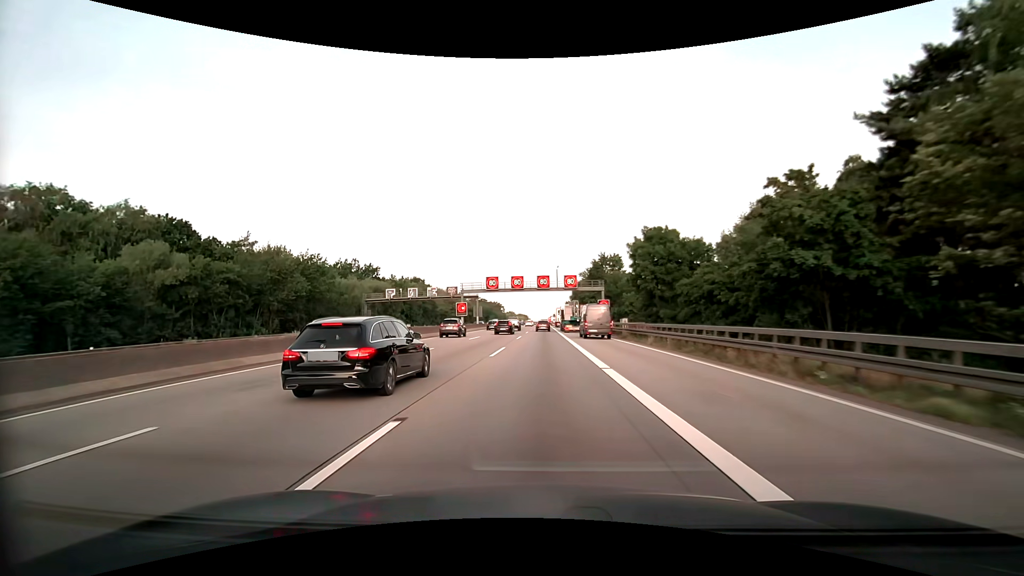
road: motorway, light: Day
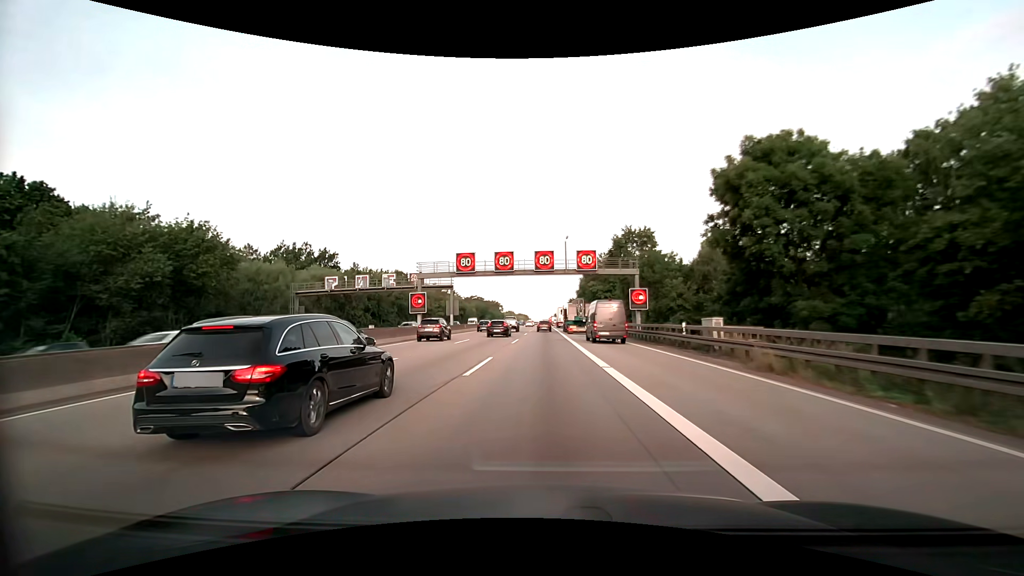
(0.0, +24.6) m; 0°
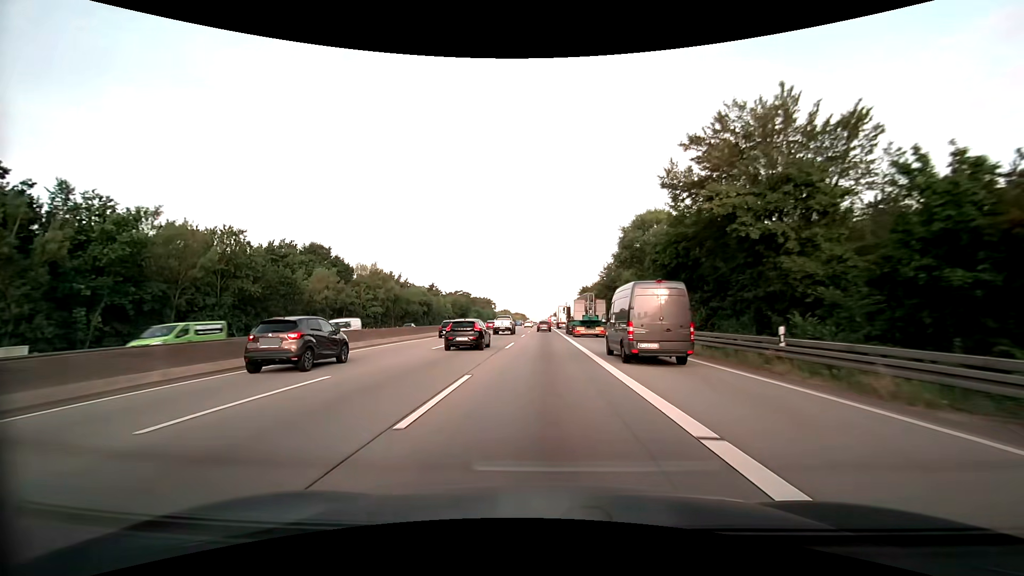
(+0.1, +59.6) m; 0°
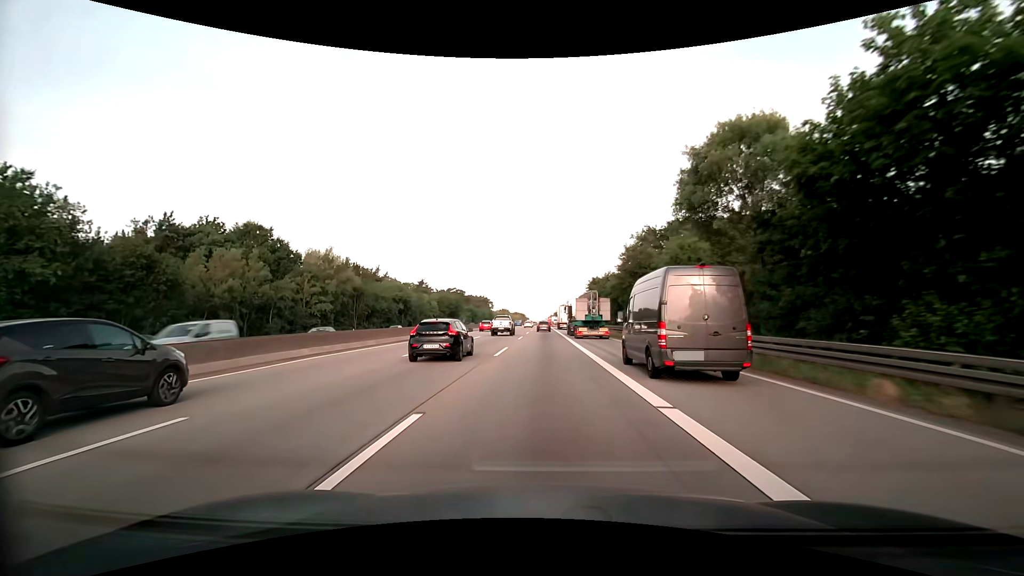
(-0.1, +23.2) m; 0°
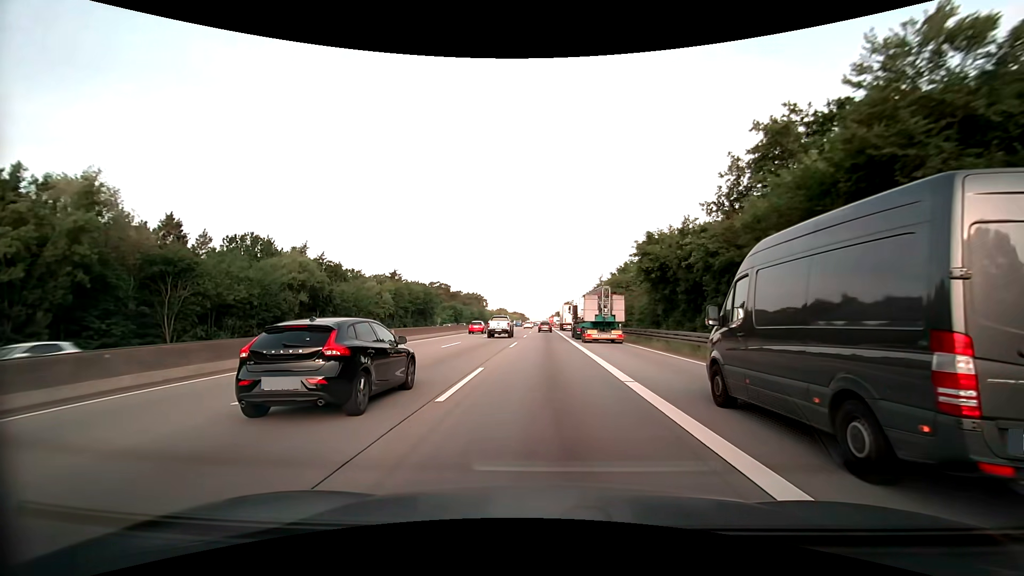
(+0.1, +46.9) m; 0°
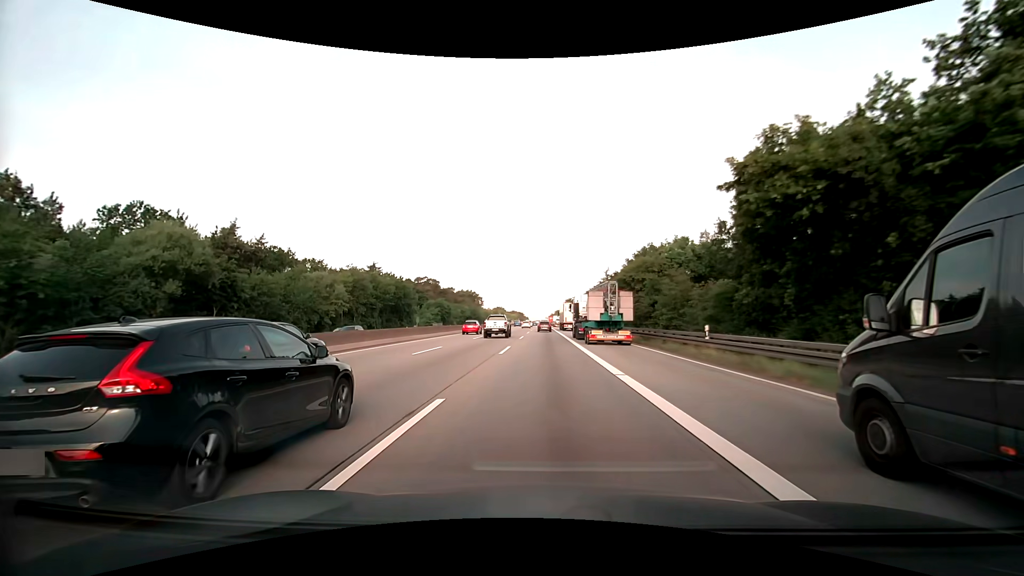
(+0.1, +23.9) m; 0°
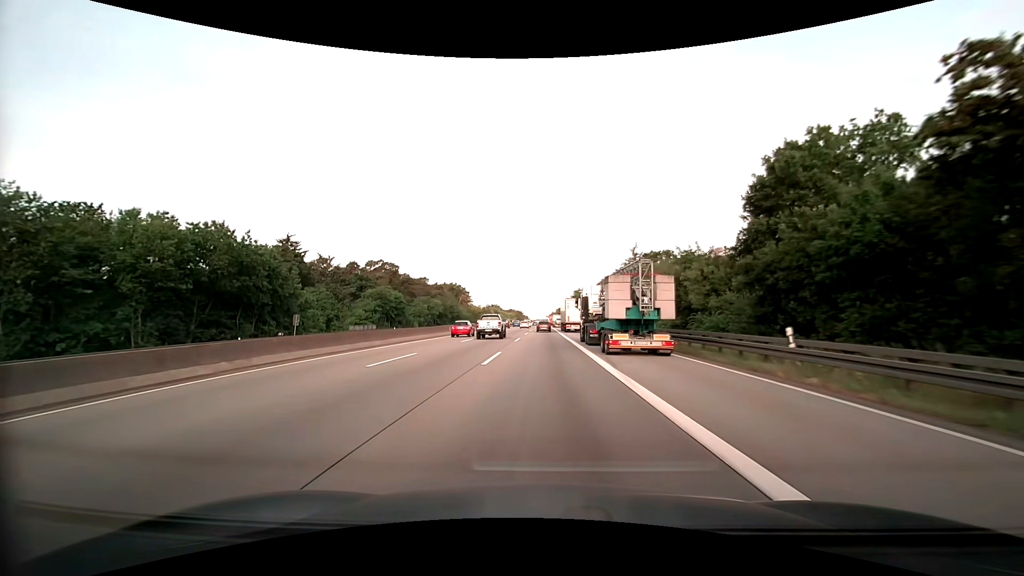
(-0.1, +59.4) m; 0°
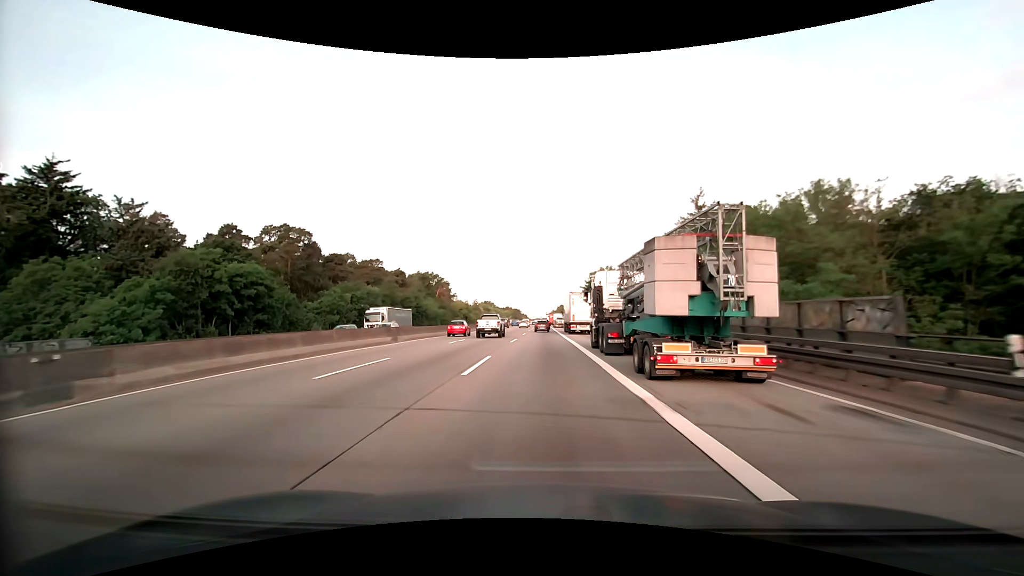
(0.0, +57.2) m; 0°
(0, +10) (0, +20) (0, +30) (0, +40) (0, +50) (0, +60) (0, +70) (0, +80) (0, +90) (0, +100) m
